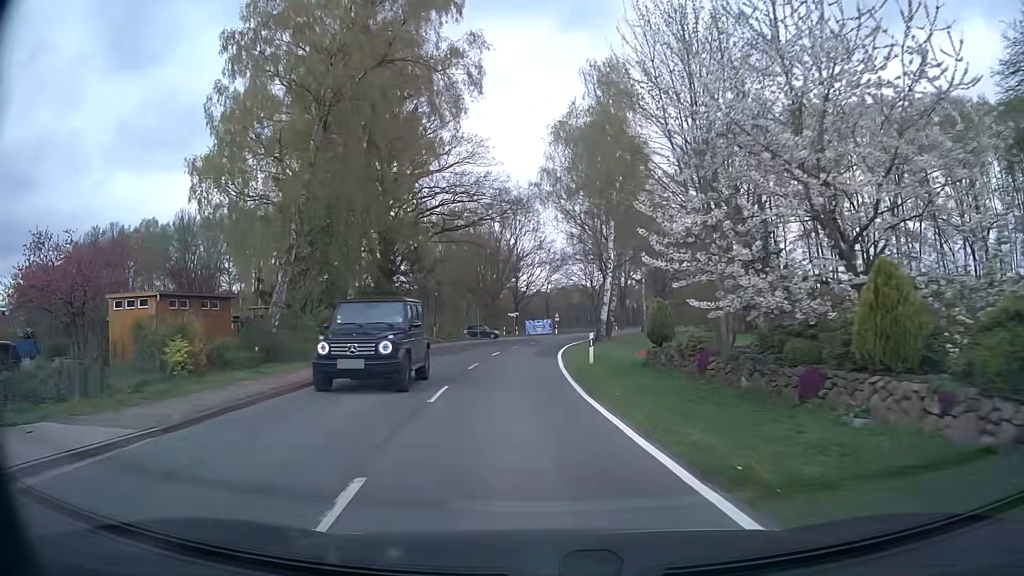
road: secondary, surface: asphalt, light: Day
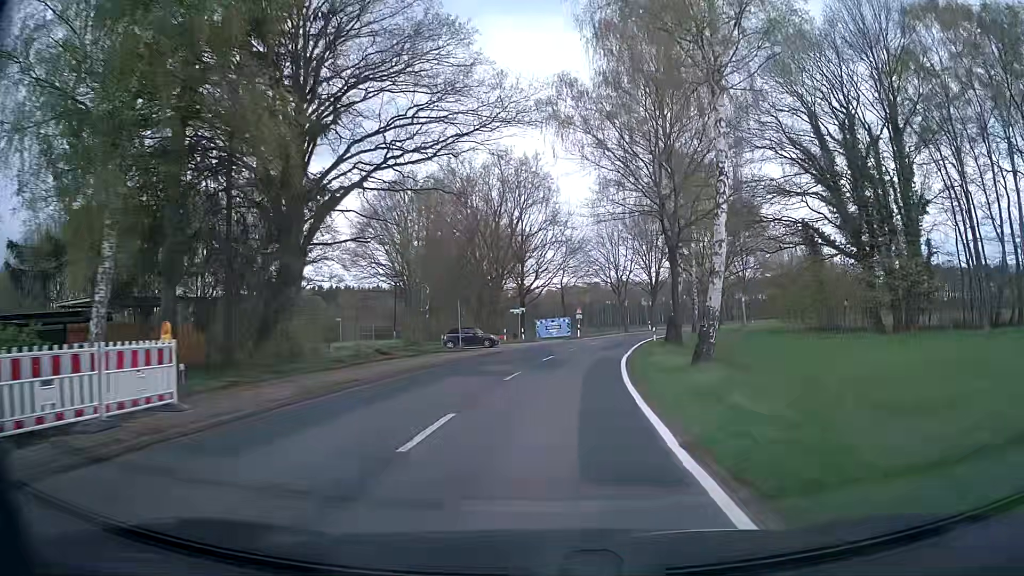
(-0.8, +22.8) m; -2°
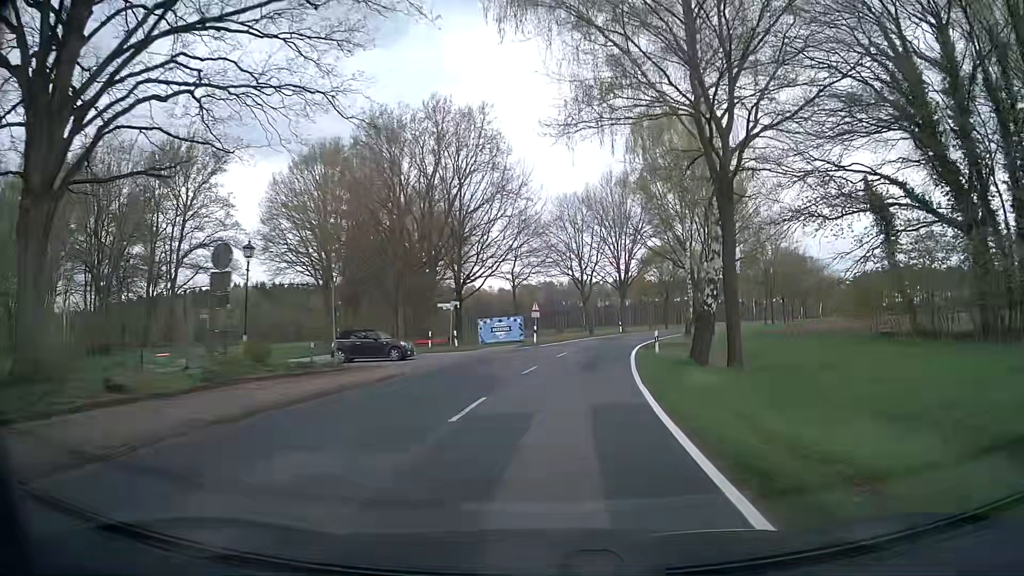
(+0.7, +15.8) m; +4°
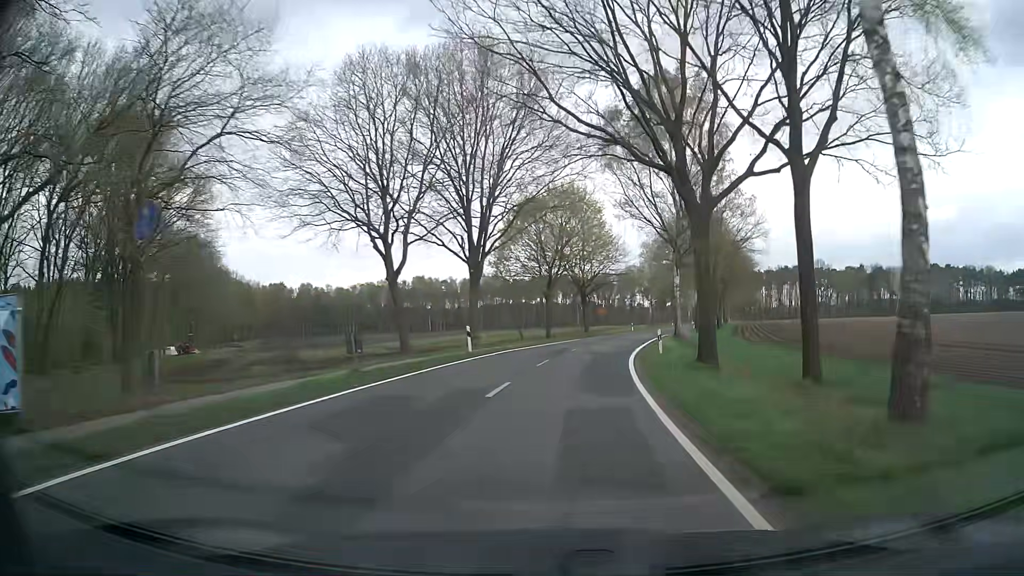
(+4.6, +41.6) m; +13°
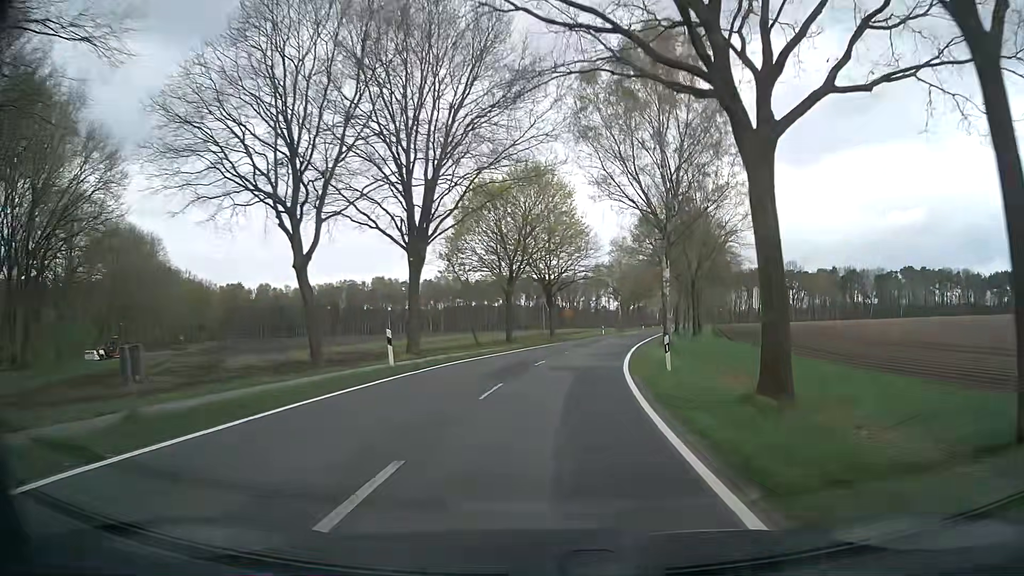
(+0.2, +8.7) m; +3°
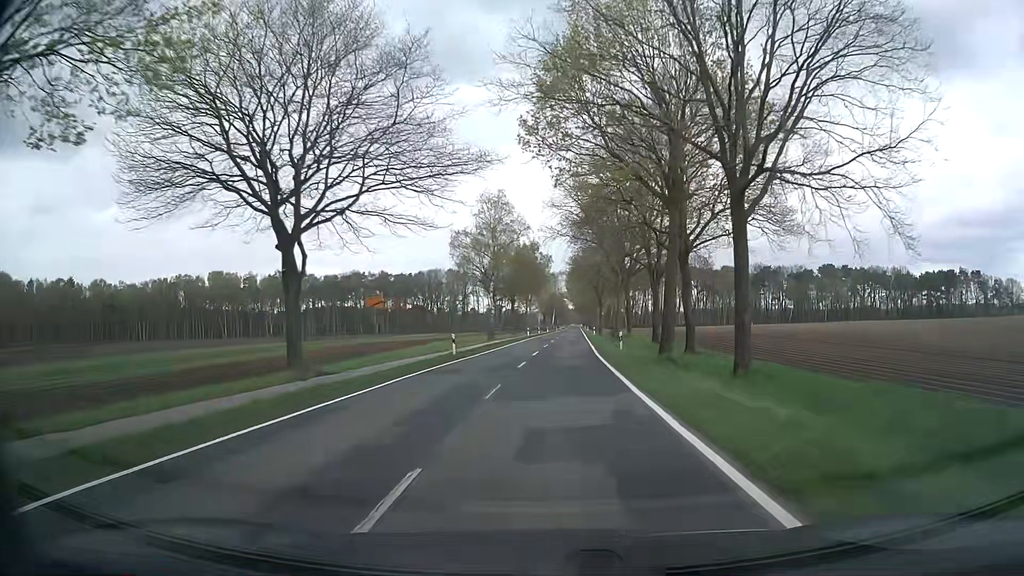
(+4.8, +45.0) m; +11°
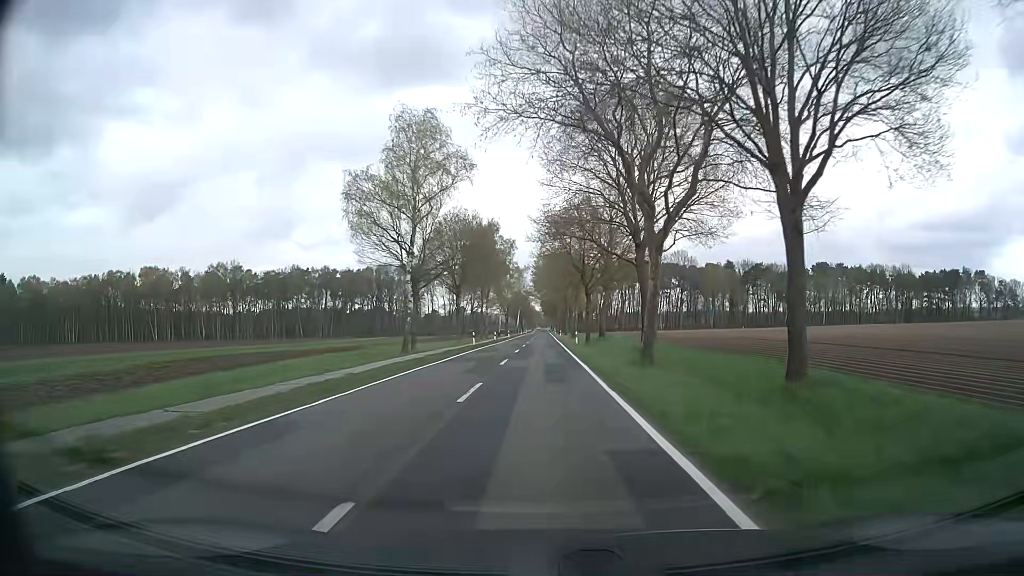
(+1.0, +29.2) m; +3°
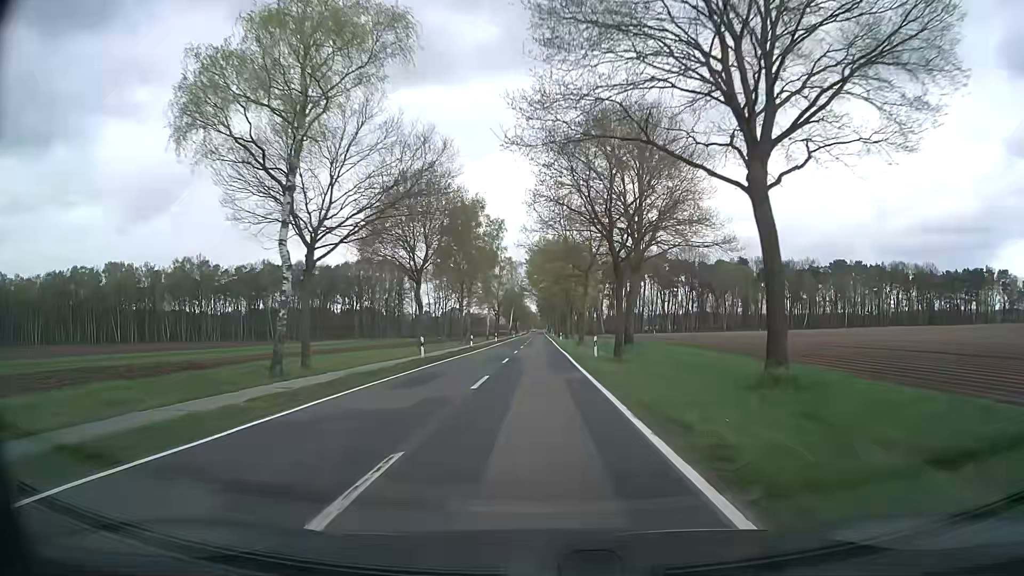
(+0.1, +21.4) m; 0°
(0, +10) (0, +20) (0, +30) (0, +40) (0, +50) (0, +60) (0, +70) (0, +80) (0, +90) (0, +100) m
